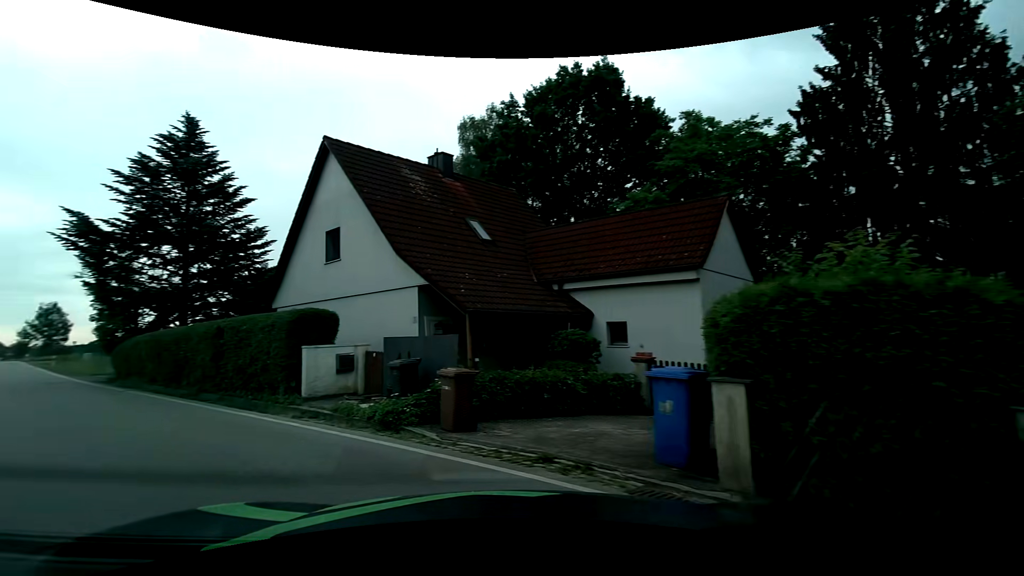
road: tertiary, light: Day
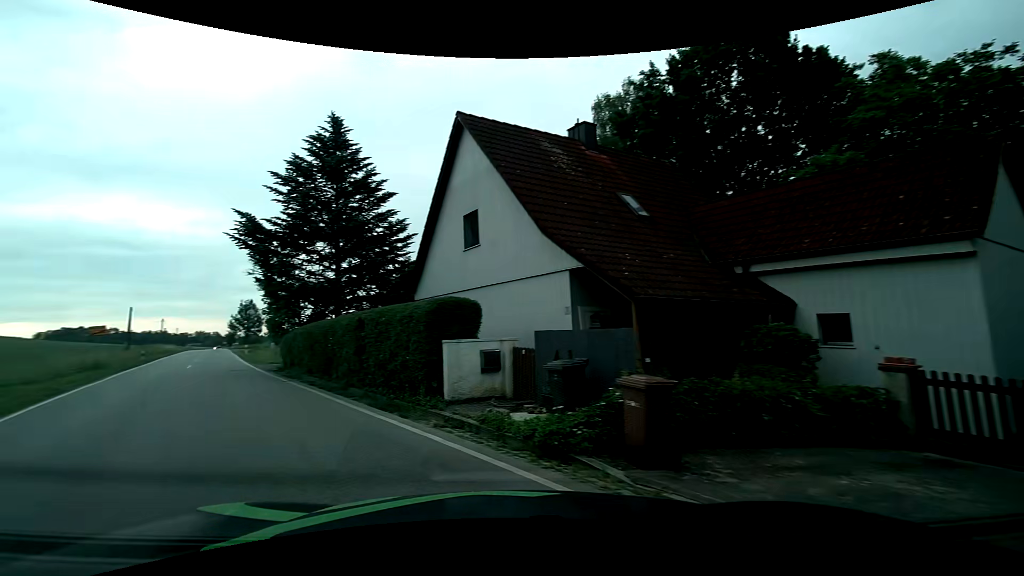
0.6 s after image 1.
(-0.3, +2.4) m; -16°
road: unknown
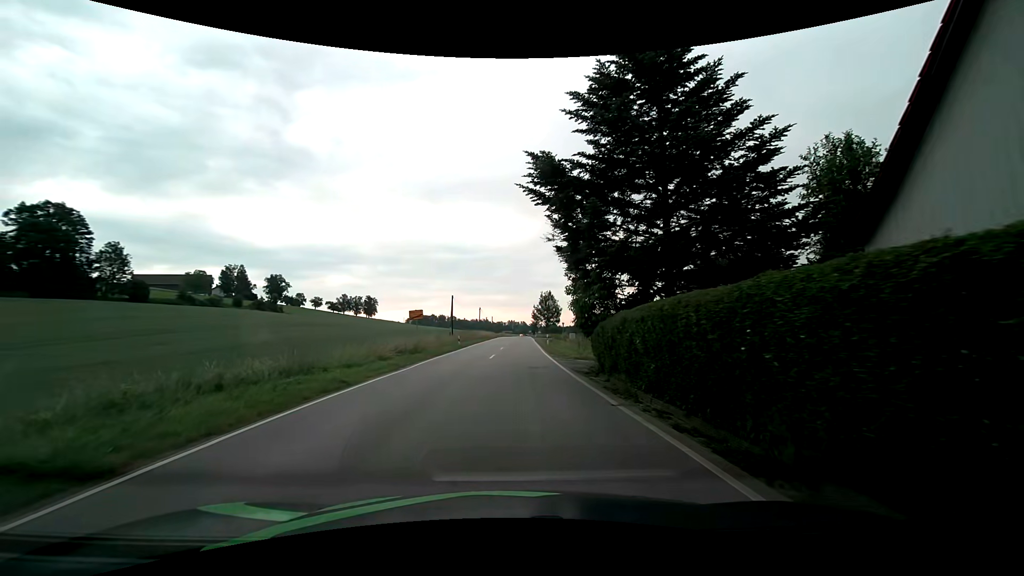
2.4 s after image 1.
(-3.3, +8.7) m; -31°
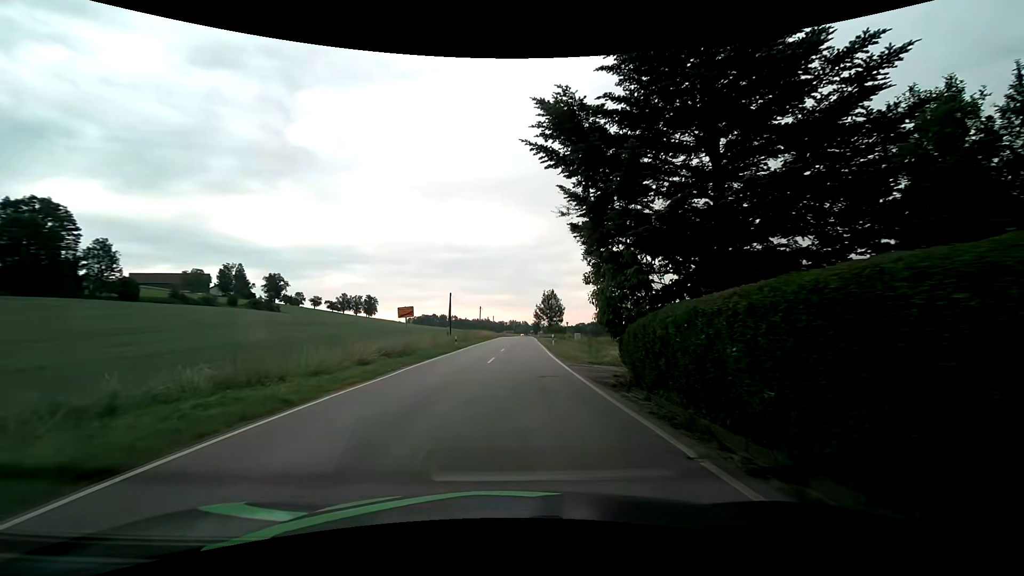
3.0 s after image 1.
(0.0, +4.0) m; +1°
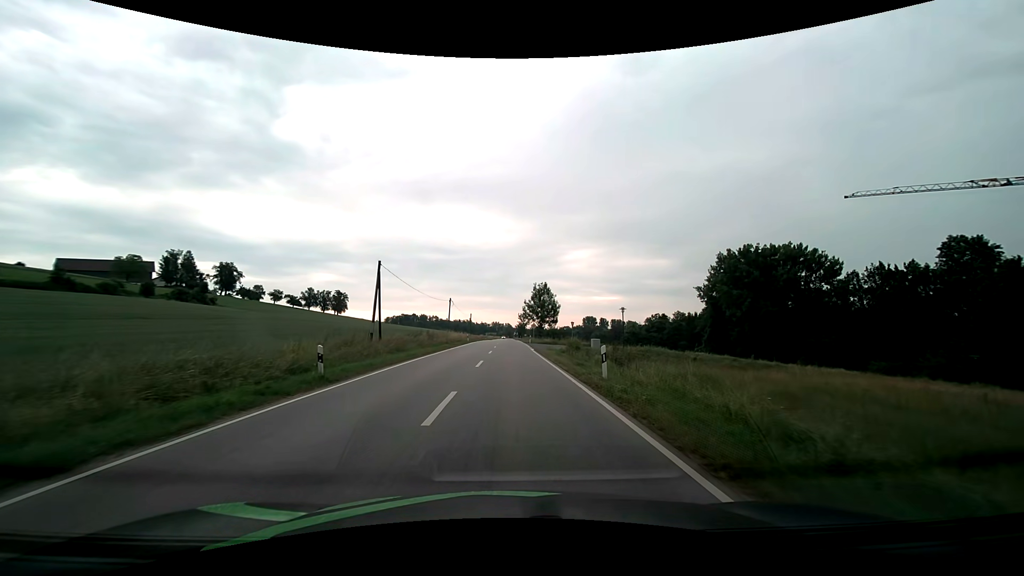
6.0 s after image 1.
(+0.2, +27.1) m; +2°
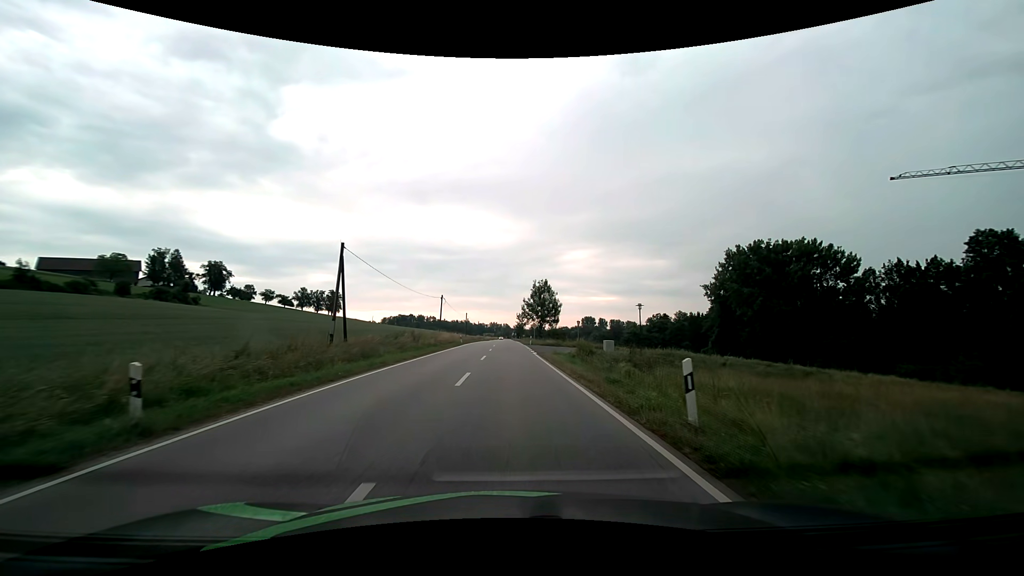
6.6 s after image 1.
(0.0, +6.9) m; 0°
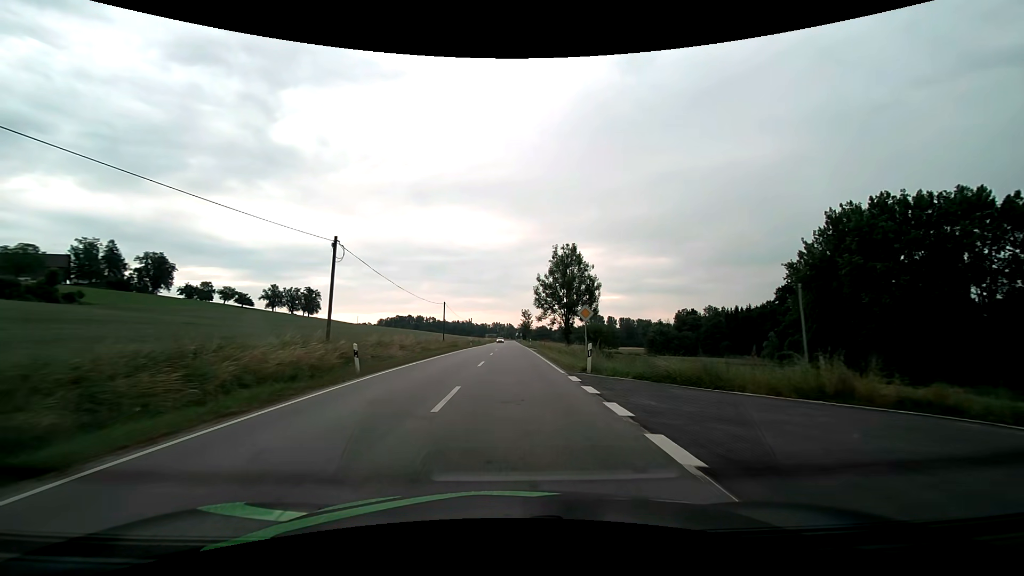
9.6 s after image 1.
(-0.1, +40.8) m; 0°
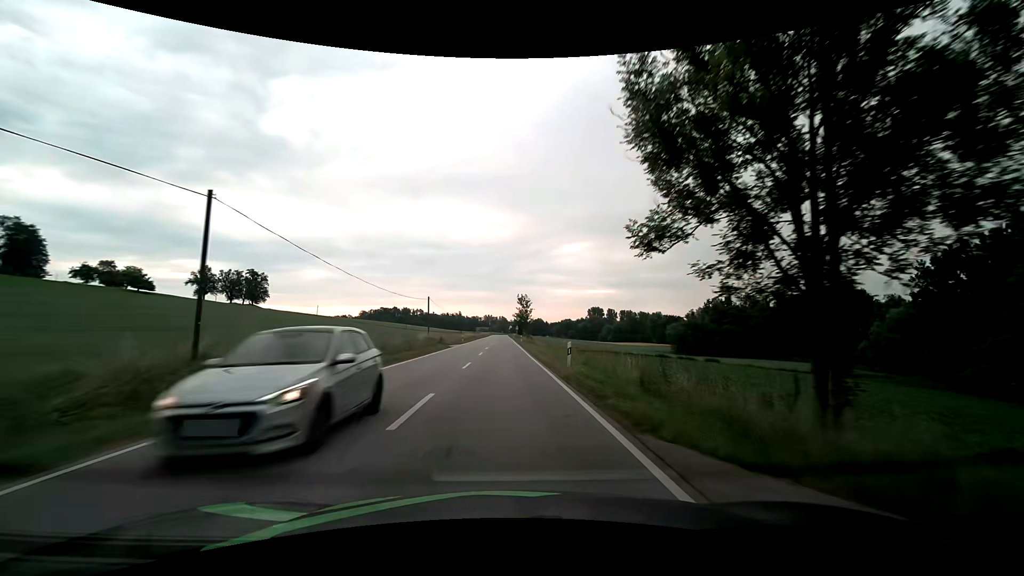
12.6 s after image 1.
(+0.5, +50.1) m; +1°
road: secondary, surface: asphalt
(0, +10) (0, +20) (0, +30) (0, +40) (0, +50) (-1, +60) (-1, +70) (-1, +80) (-1, +90) (-1, +100) m
